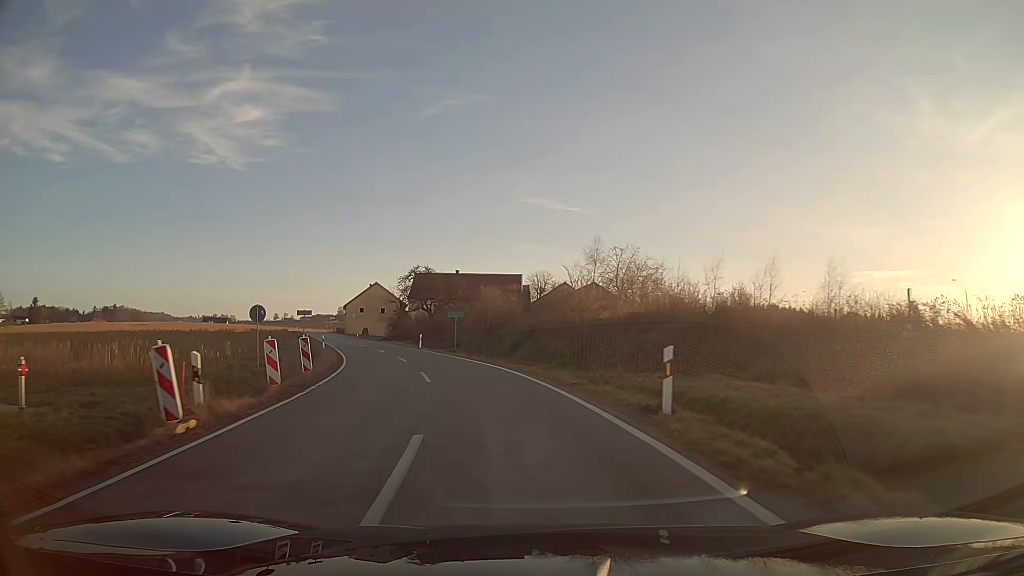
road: tertiary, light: Day
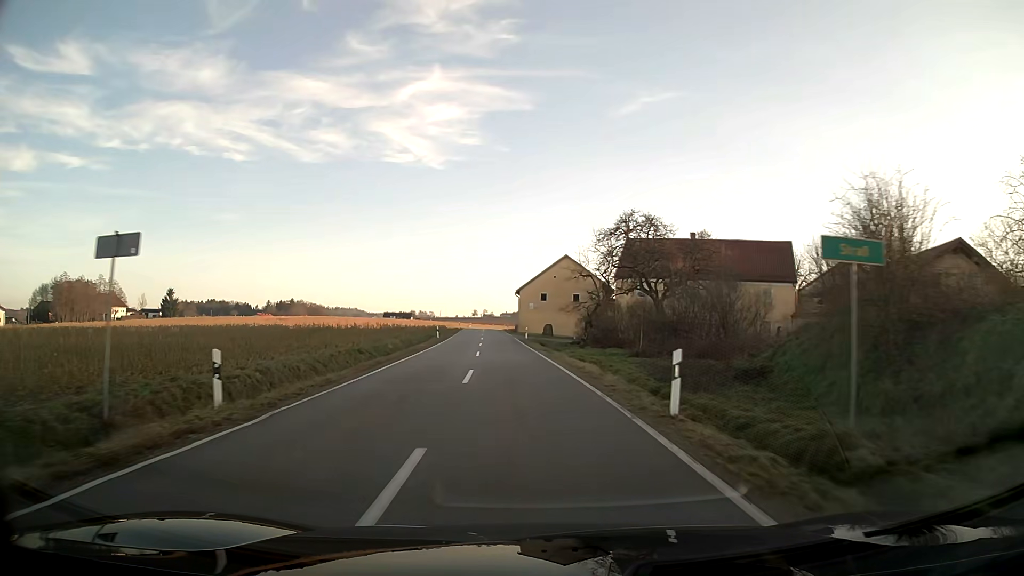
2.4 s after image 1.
(-6.3, +37.9) m; -16°
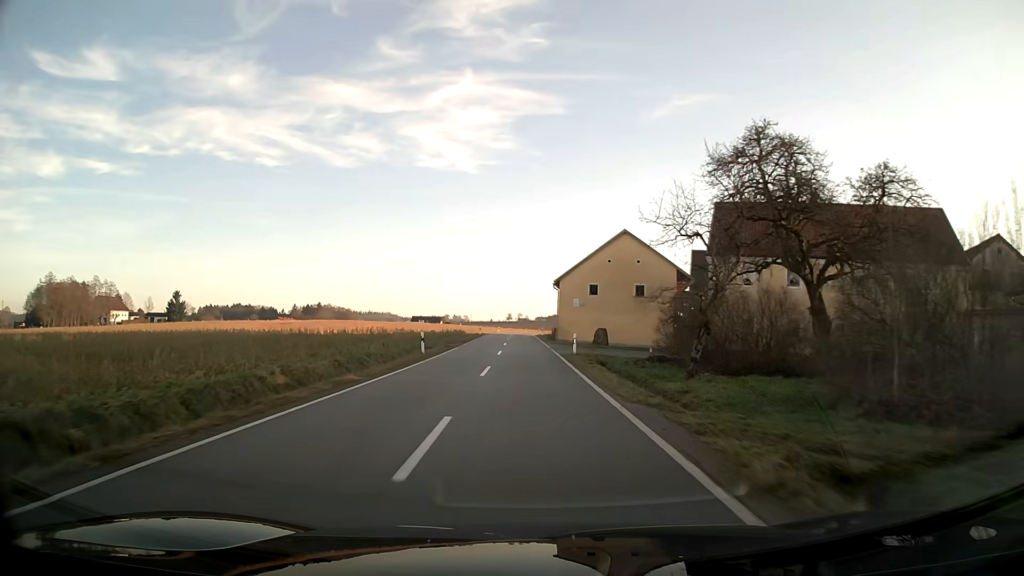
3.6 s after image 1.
(-0.6, +21.8) m; -3°
